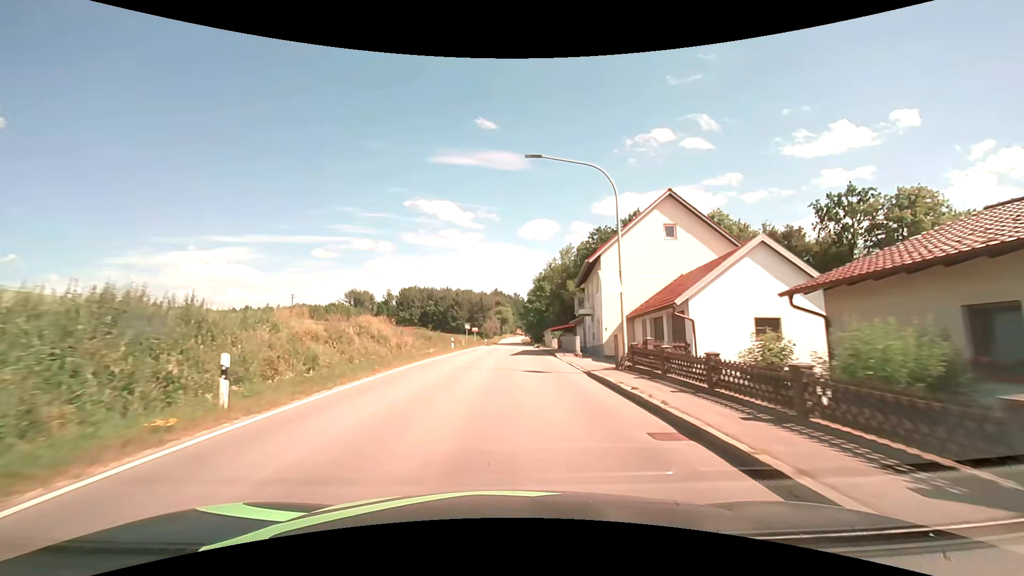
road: secondary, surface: asphalt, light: Day
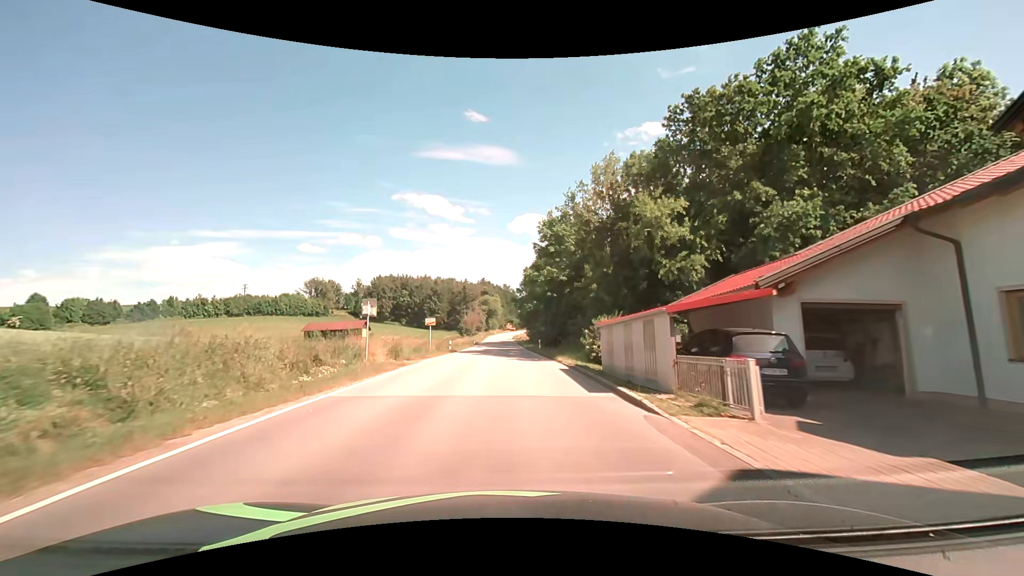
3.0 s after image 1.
(+0.5, +38.4) m; +2°
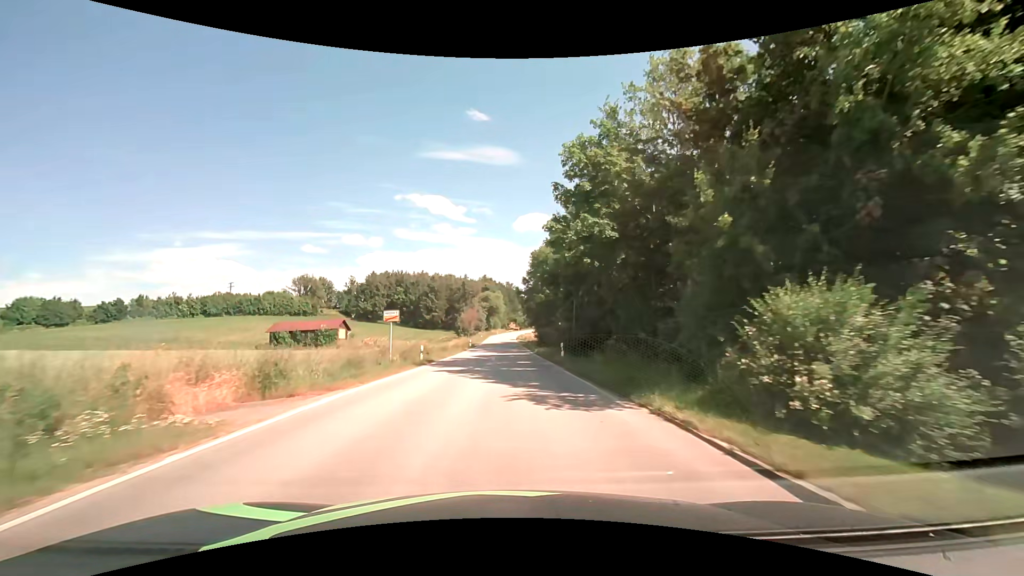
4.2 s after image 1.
(-0.2, +15.8) m; -1°
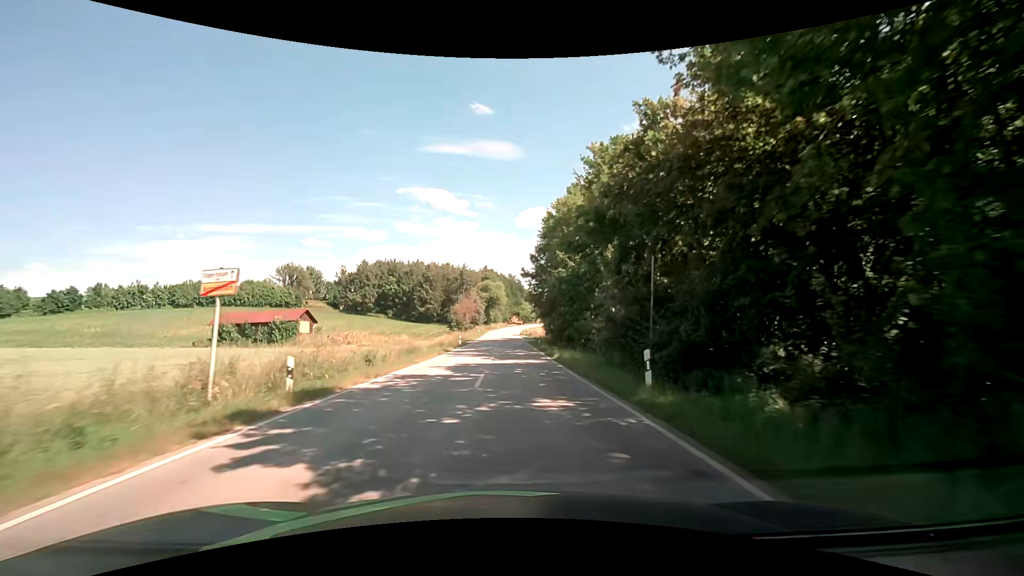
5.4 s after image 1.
(0.0, +17.1) m; 0°
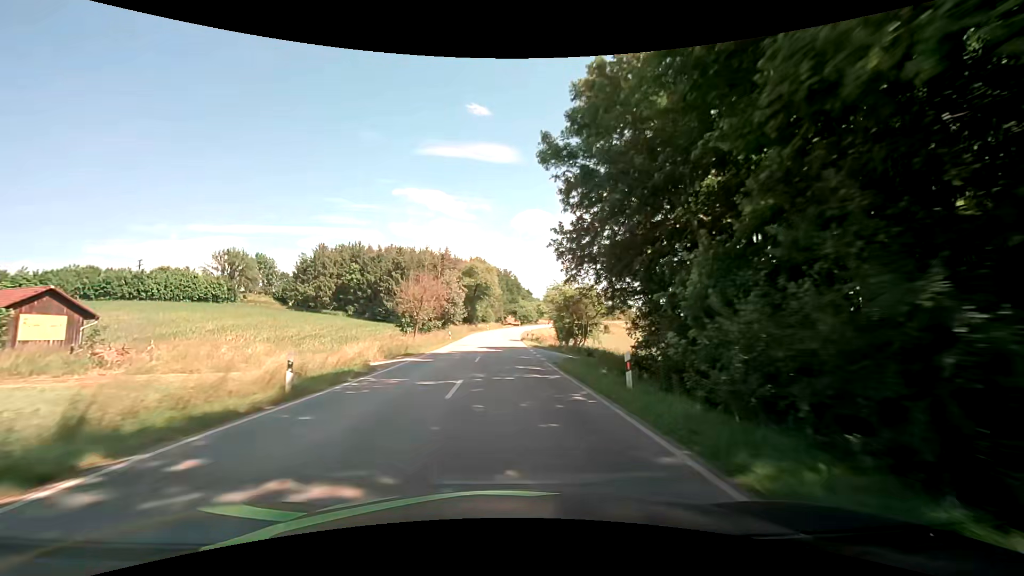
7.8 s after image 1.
(+0.1, +38.9) m; 0°
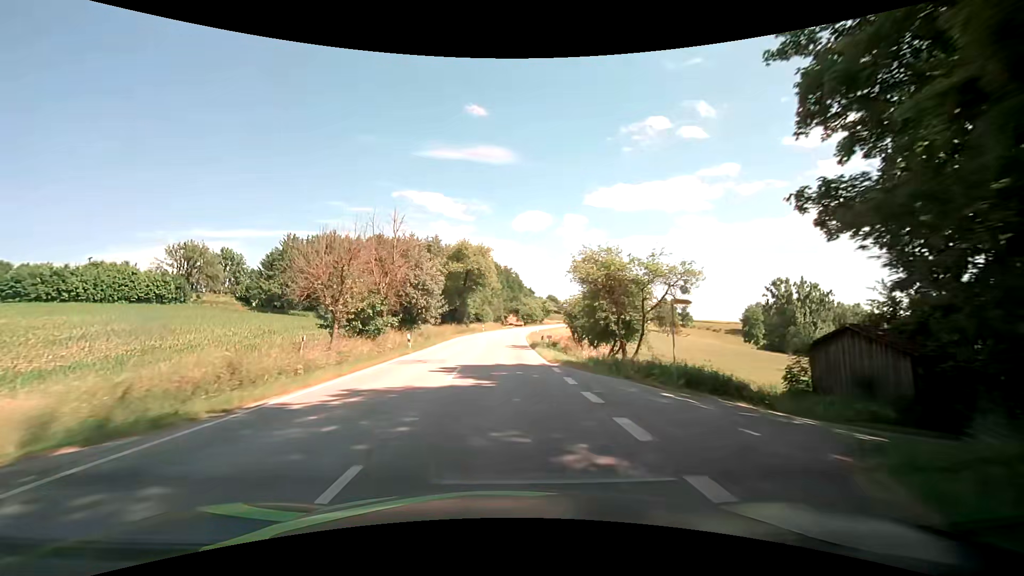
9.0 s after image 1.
(+0.1, +21.4) m; 0°
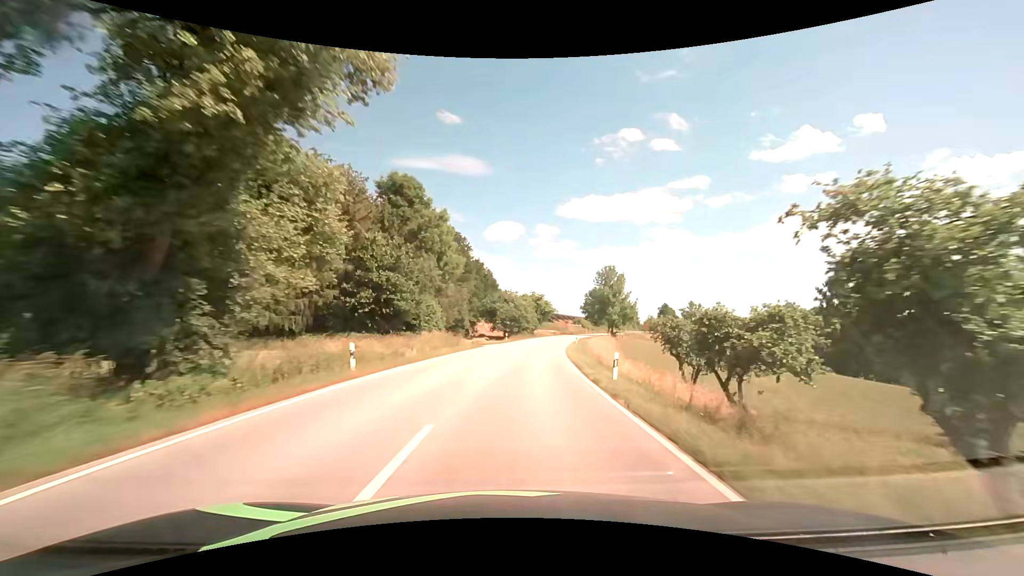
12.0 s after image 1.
(+0.2, +58.3) m; +3°
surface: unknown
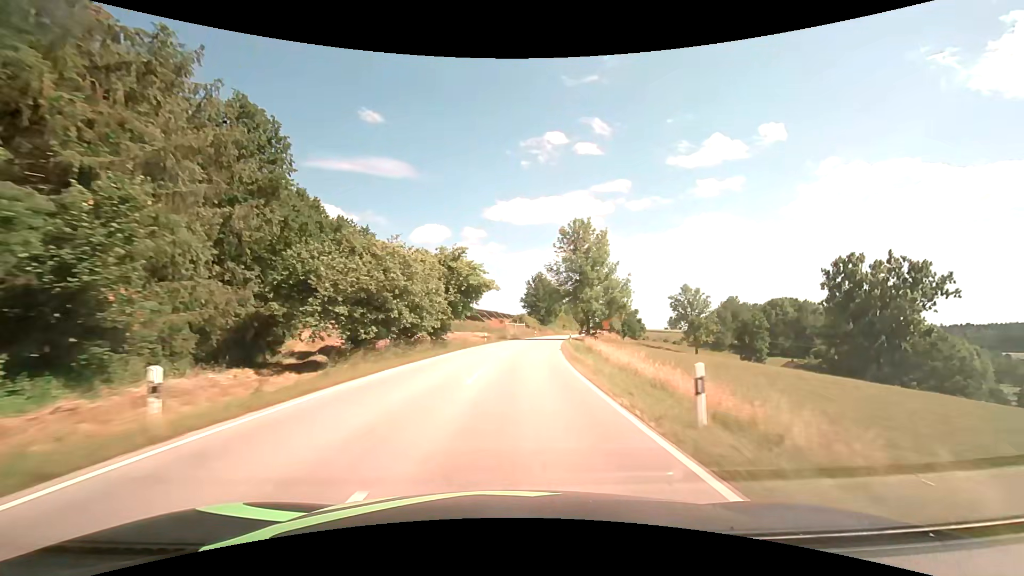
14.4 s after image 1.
(+3.9, +50.4) m; +8°
(0, +10) (+1, +20) (+1, +30) (+2, +40) (+4, +50) (+5, +60) (+7, +70) (+9, +79) (+11, +89) (+13, +99) m
